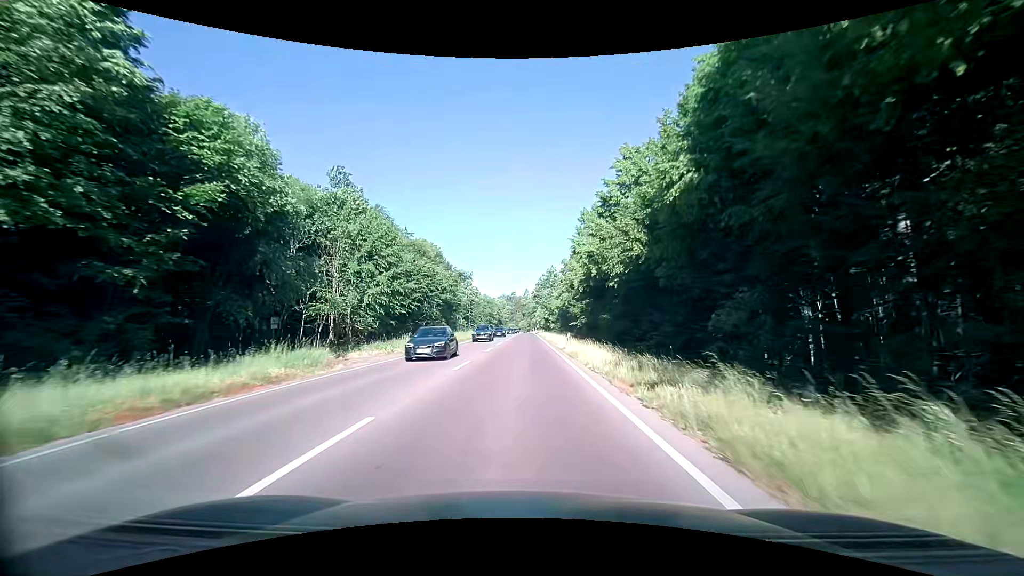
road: secondary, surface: asphalt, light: Day
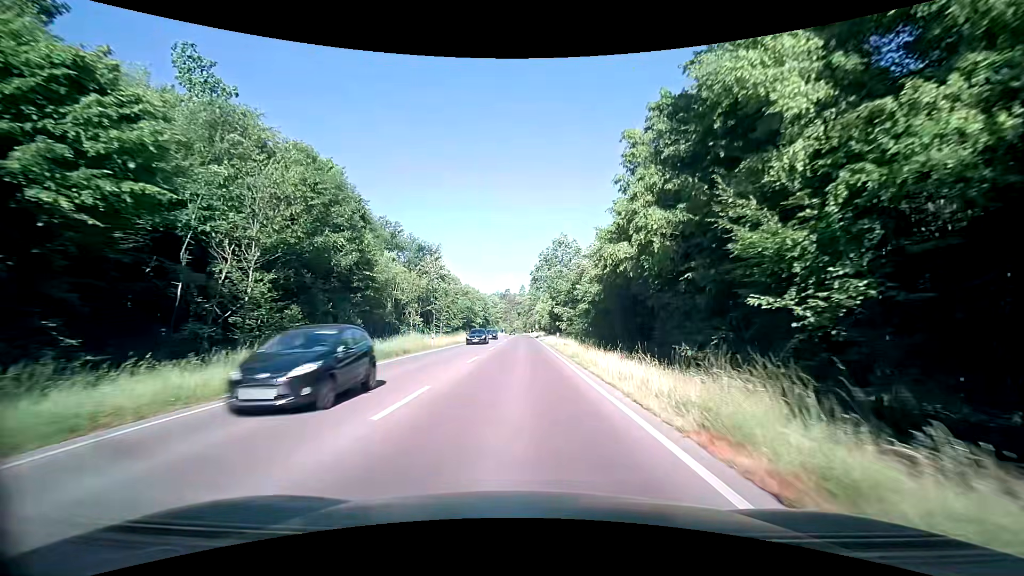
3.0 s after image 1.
(-0.1, +43.9) m; +1°
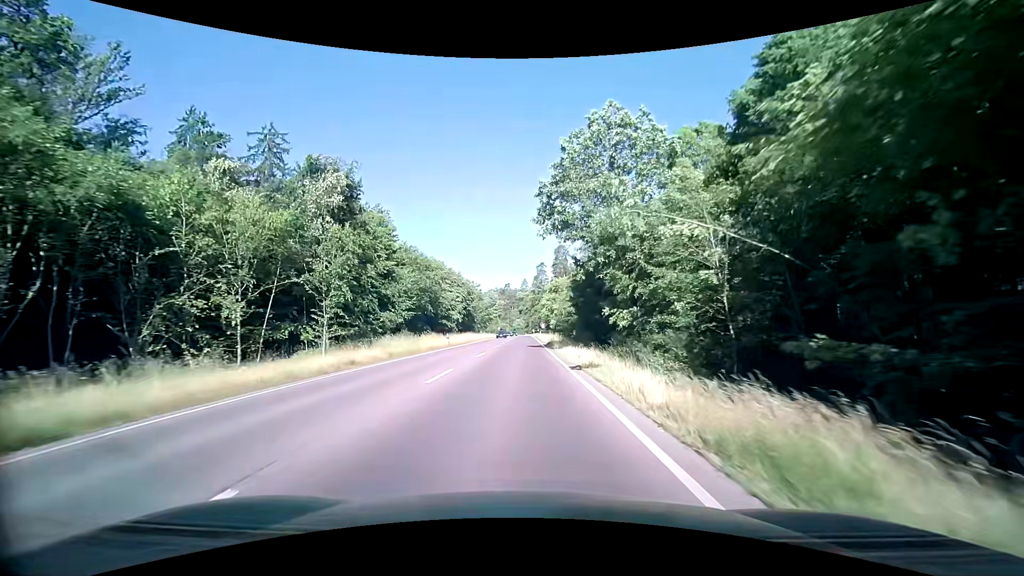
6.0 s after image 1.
(-0.1, +43.2) m; 0°
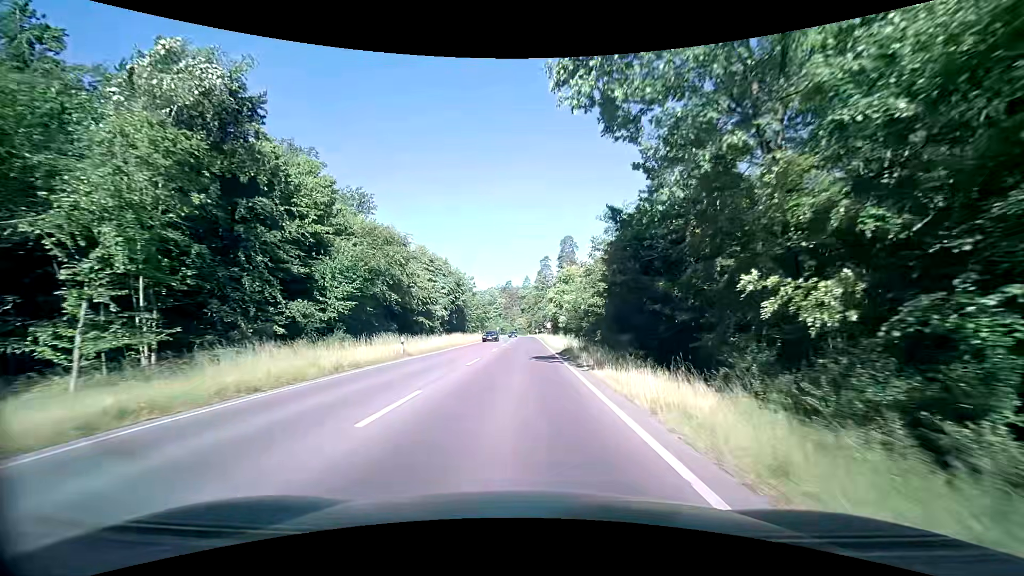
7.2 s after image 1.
(-0.1, +17.5) m; 0°
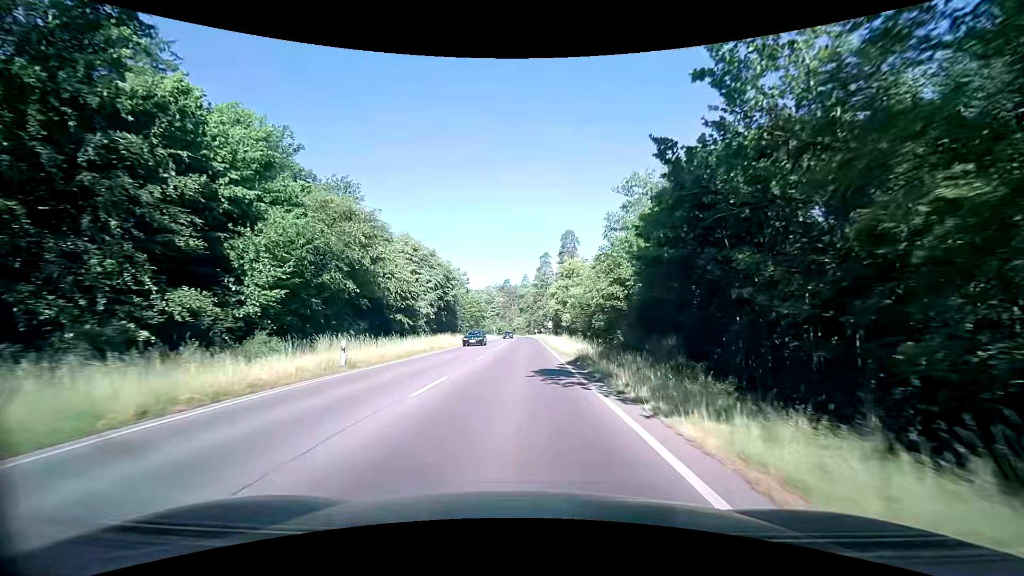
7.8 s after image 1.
(0.0, +8.9) m; 0°
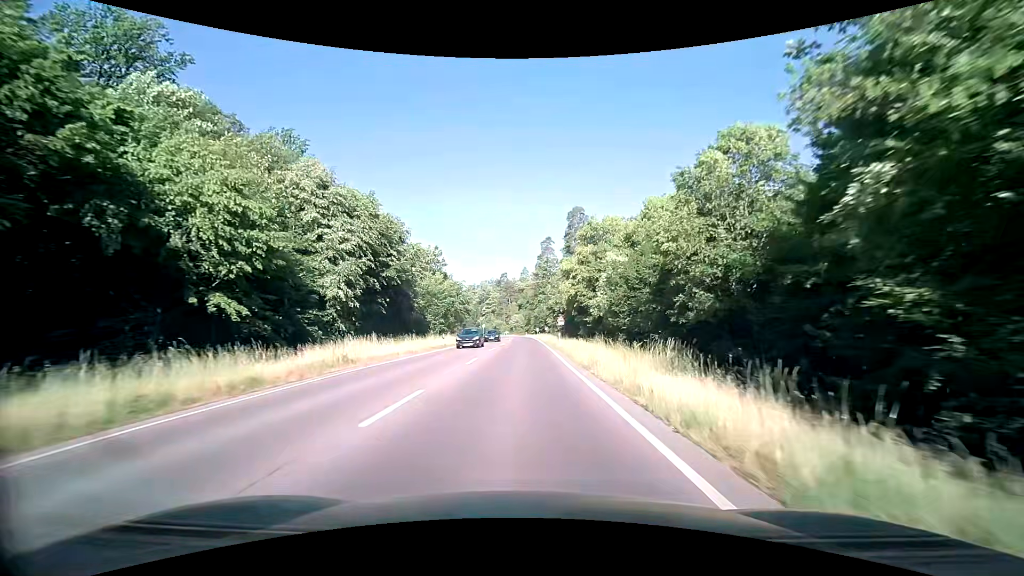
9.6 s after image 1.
(+0.2, +27.3) m; +1°
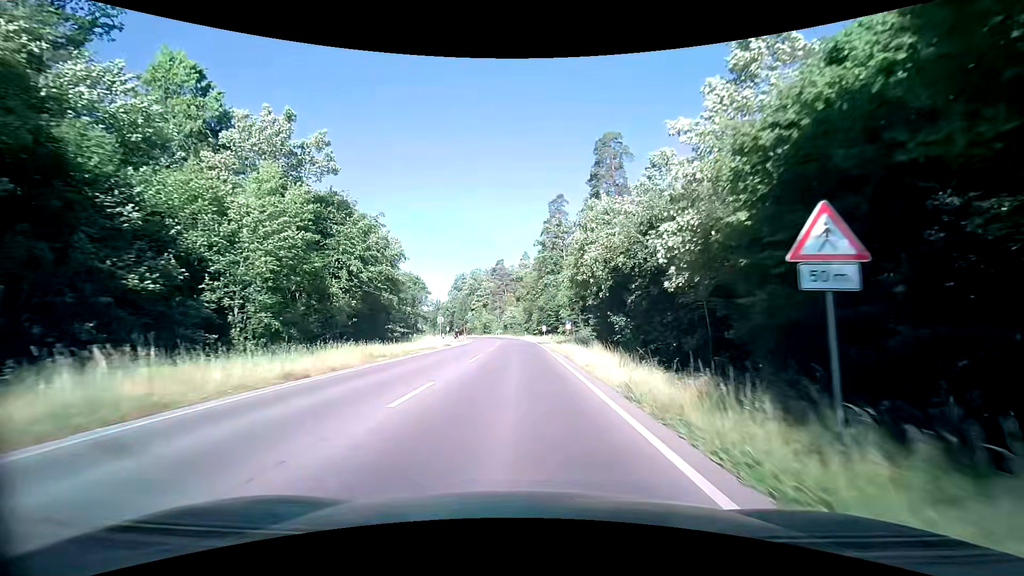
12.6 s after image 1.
(-0.3, +46.5) m; -1°
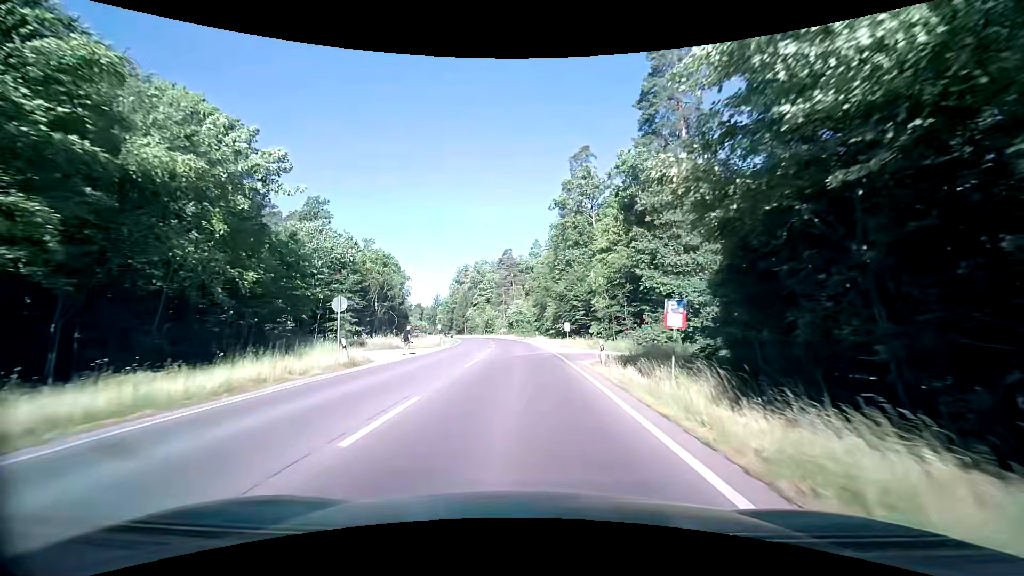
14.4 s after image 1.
(+0.1, +26.8) m; -1°
(0, +10) (0, +20) (0, +30) (-1, +40) (-1, +50) (-2, +60) (-3, +70) (-4, +80) (-6, +90) (-8, +99) m
